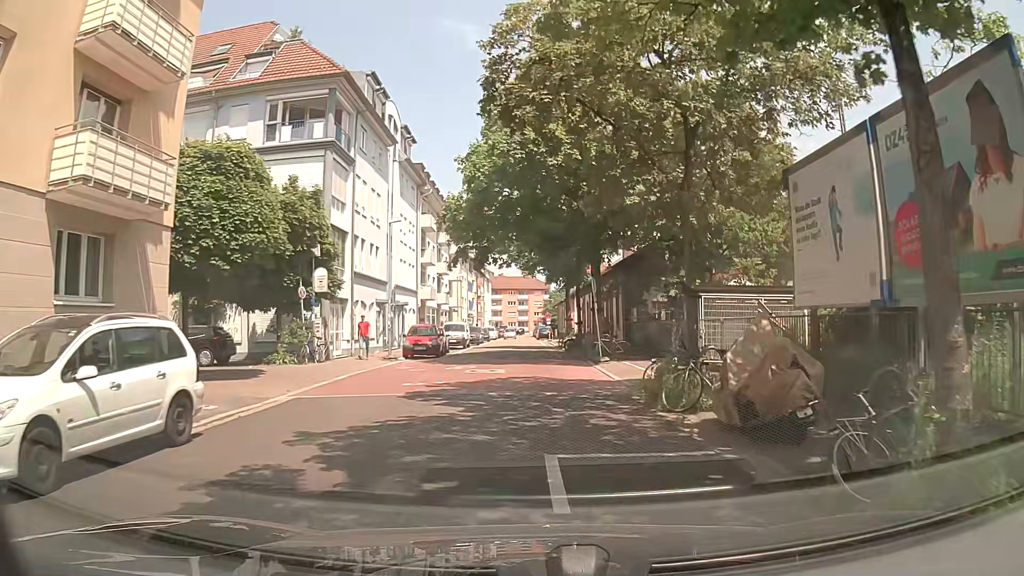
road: residential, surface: asphalt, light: Day
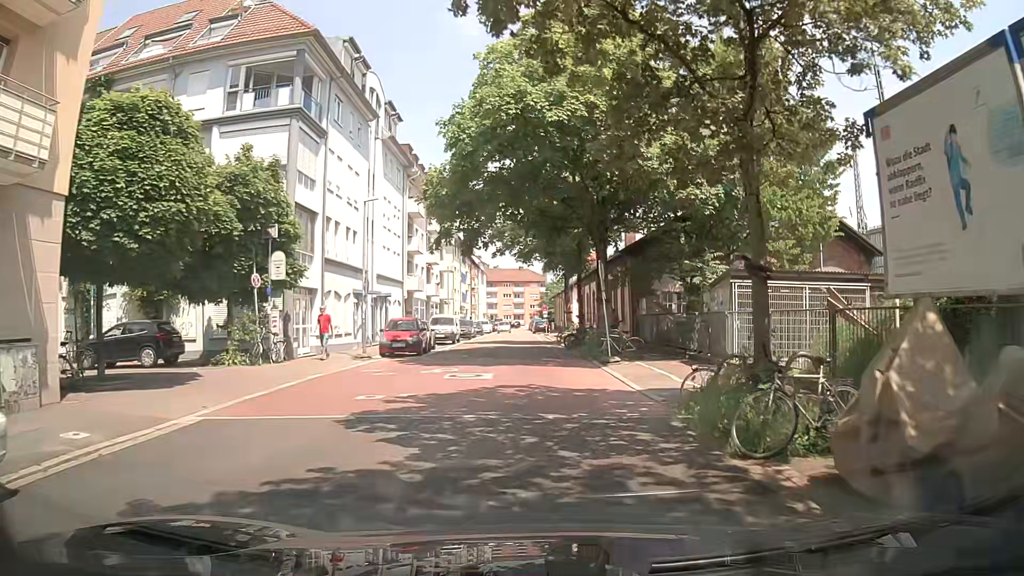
(0.0, +3.9) m; +1°
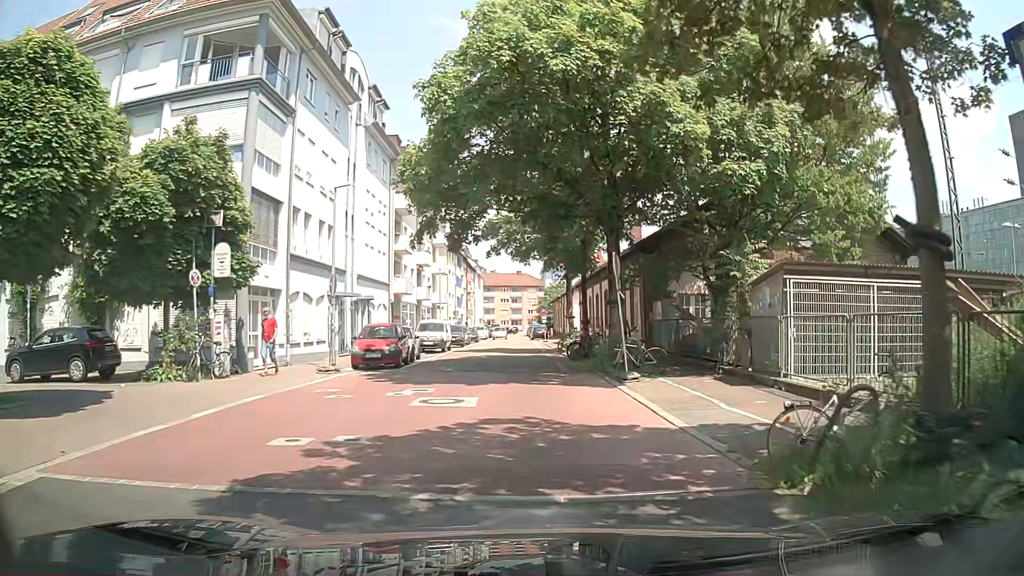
(0.0, +3.9) m; 0°
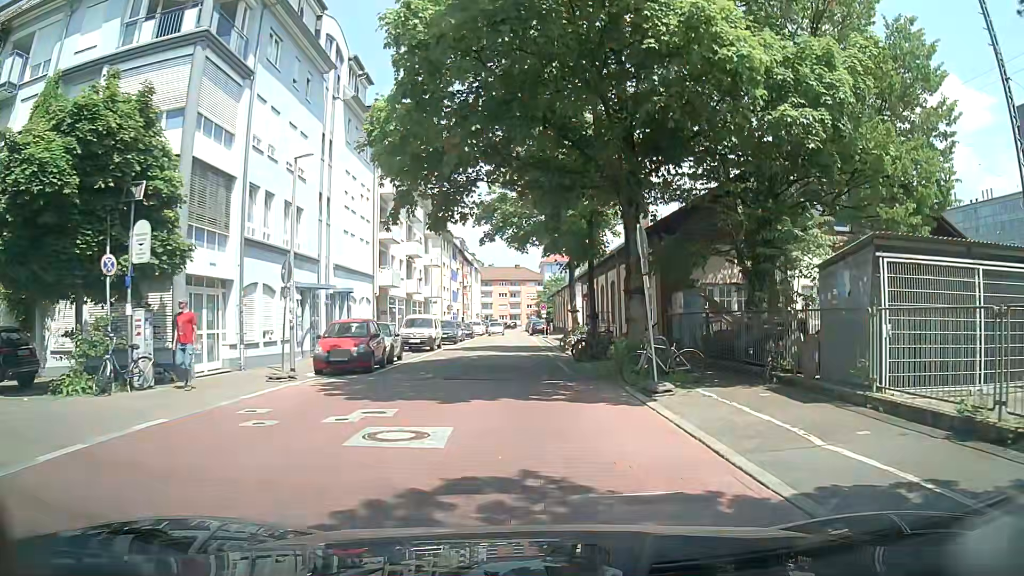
(0.0, +3.9) m; 0°
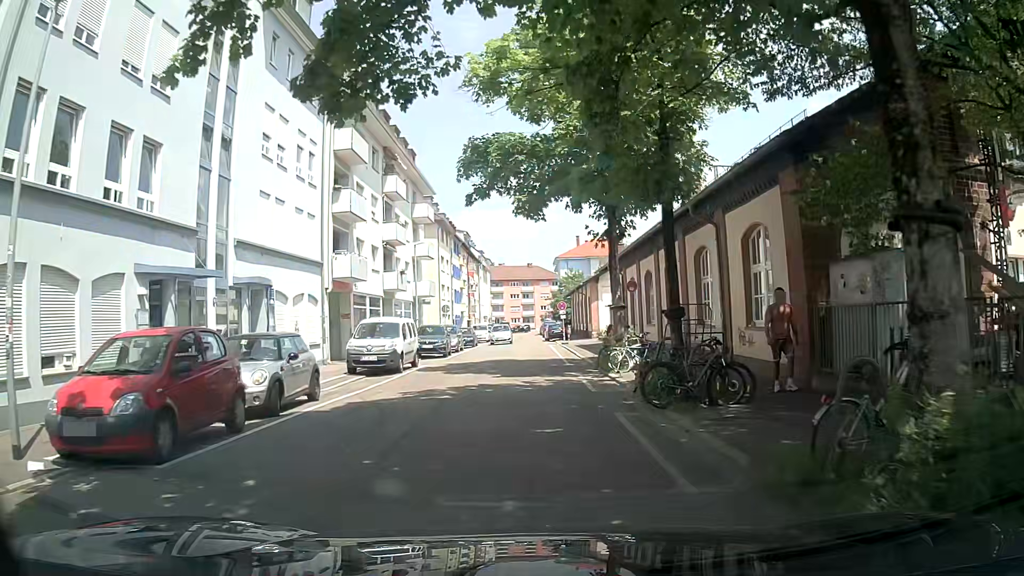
(-0.1, +11.7) m; -2°
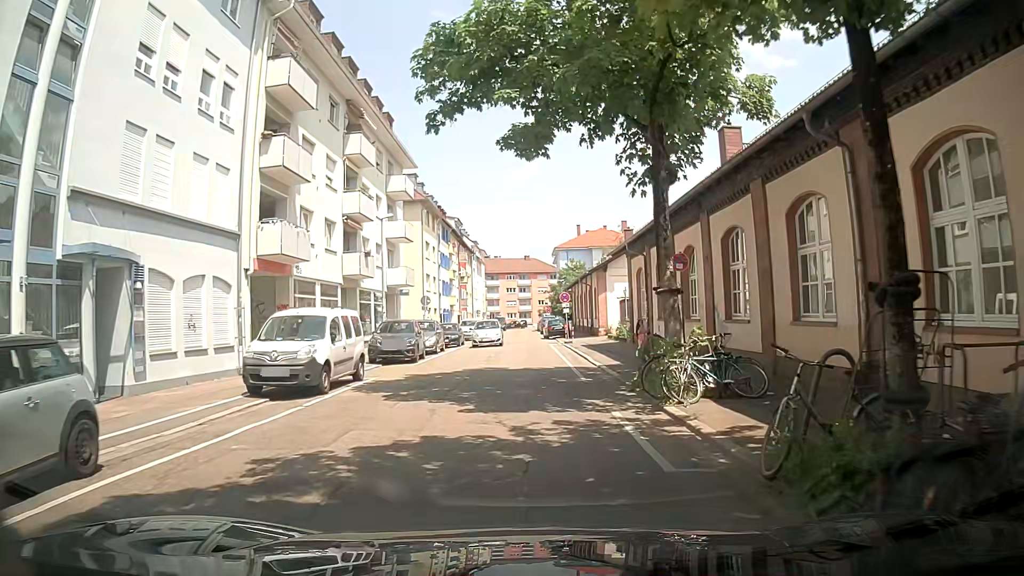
(+0.2, +7.8) m; +1°
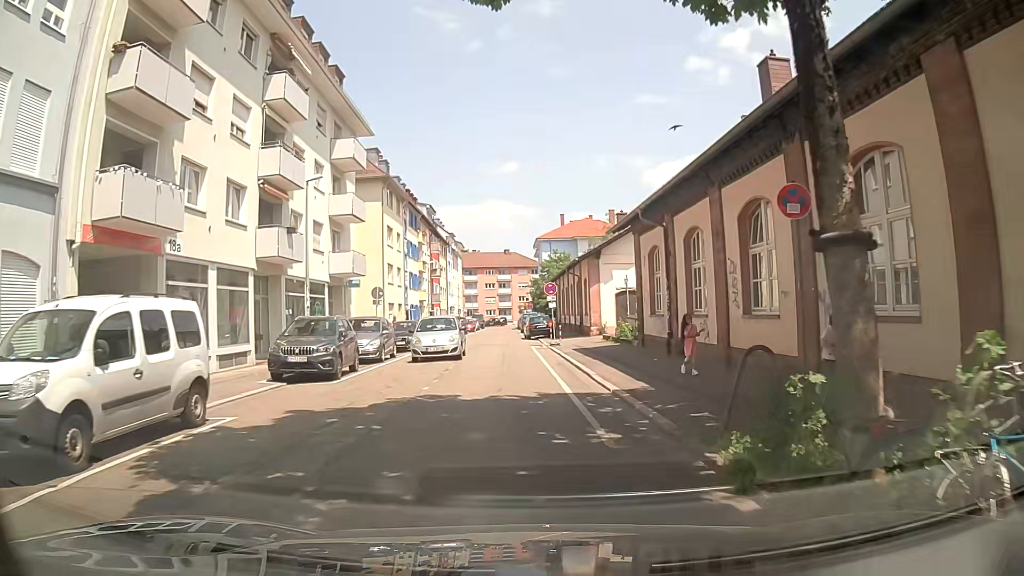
(+0.1, +7.8) m; +2°
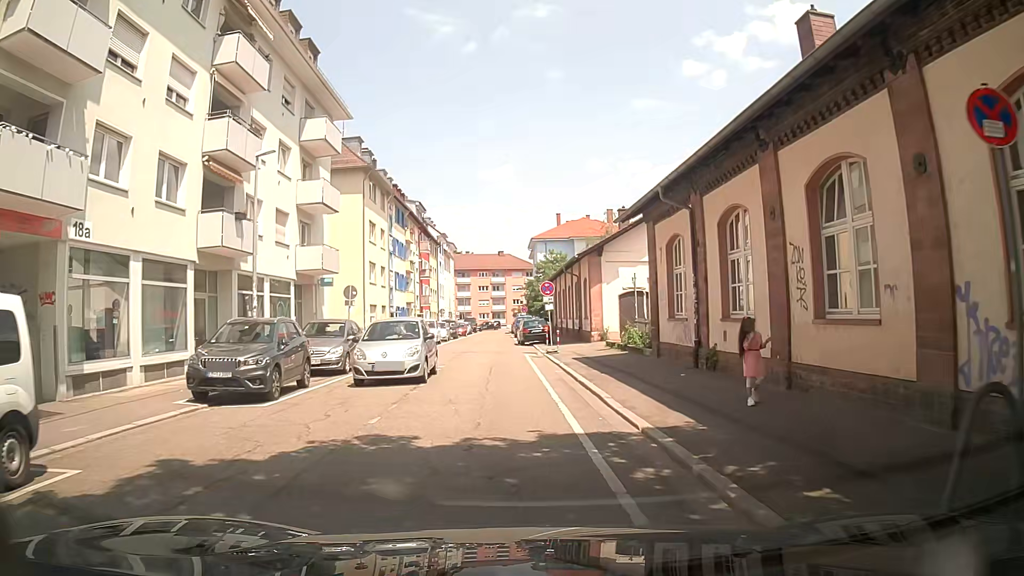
(0.0, +3.9) m; -1°
(0, +10) (-1, +20) (-1, +30) (-2, +40) (-2, +50) (-2, +60) (-2, +70) (-2, +80) (-2, +90) (-2, +100) m
